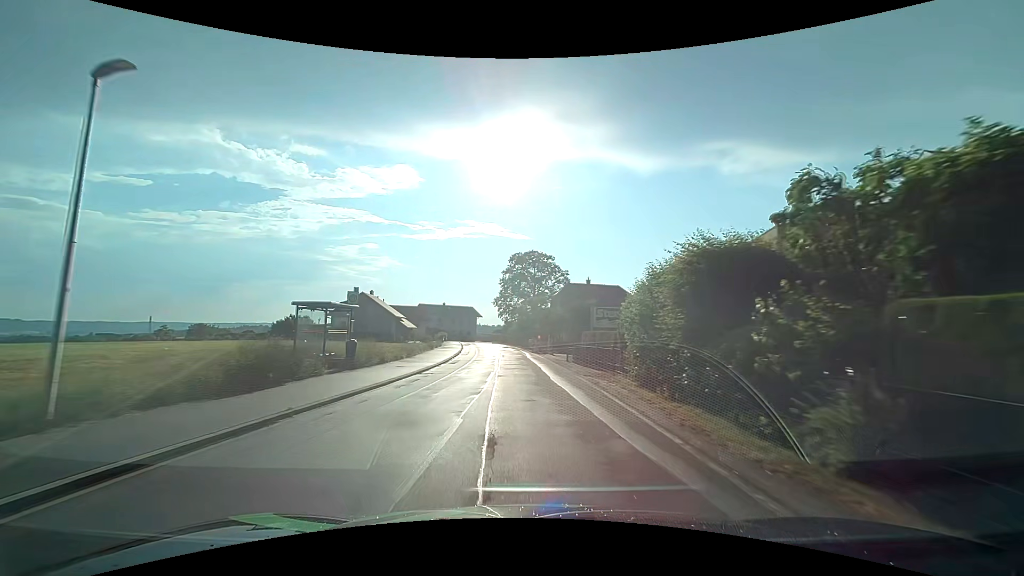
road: tertiary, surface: asphalt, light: Day
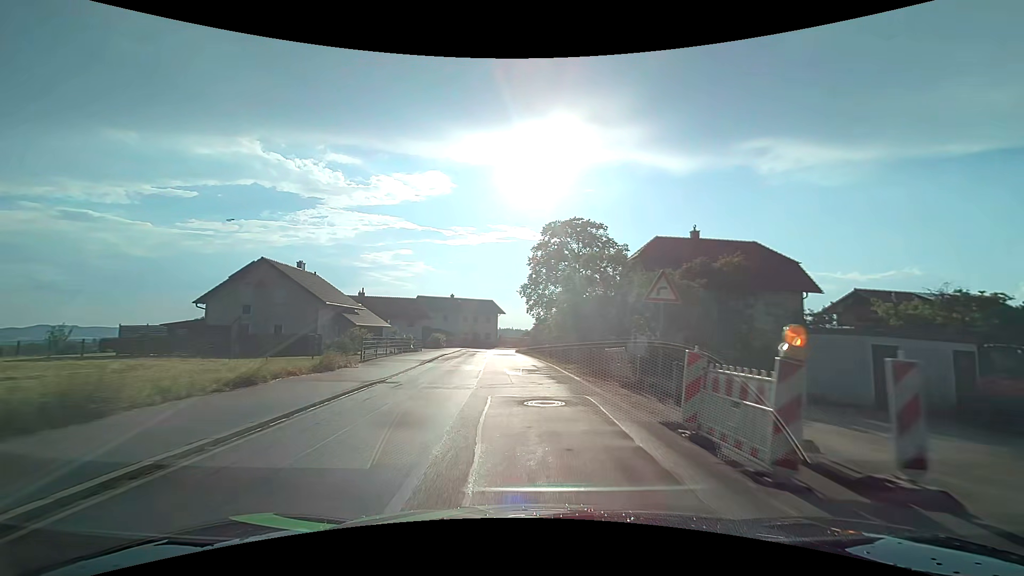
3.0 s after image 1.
(-1.3, +37.0) m; -3°
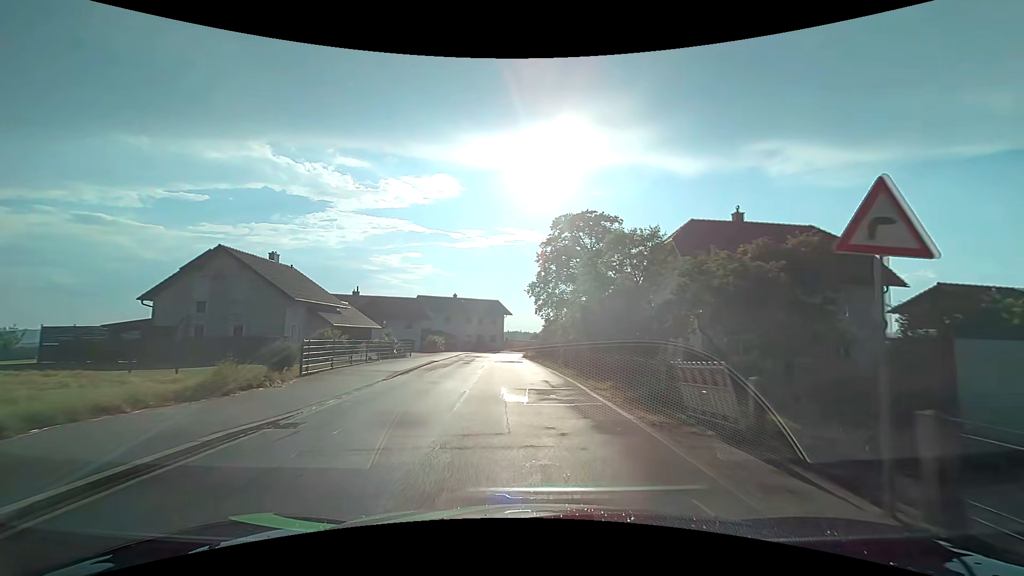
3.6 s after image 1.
(-0.1, +6.7) m; -1°
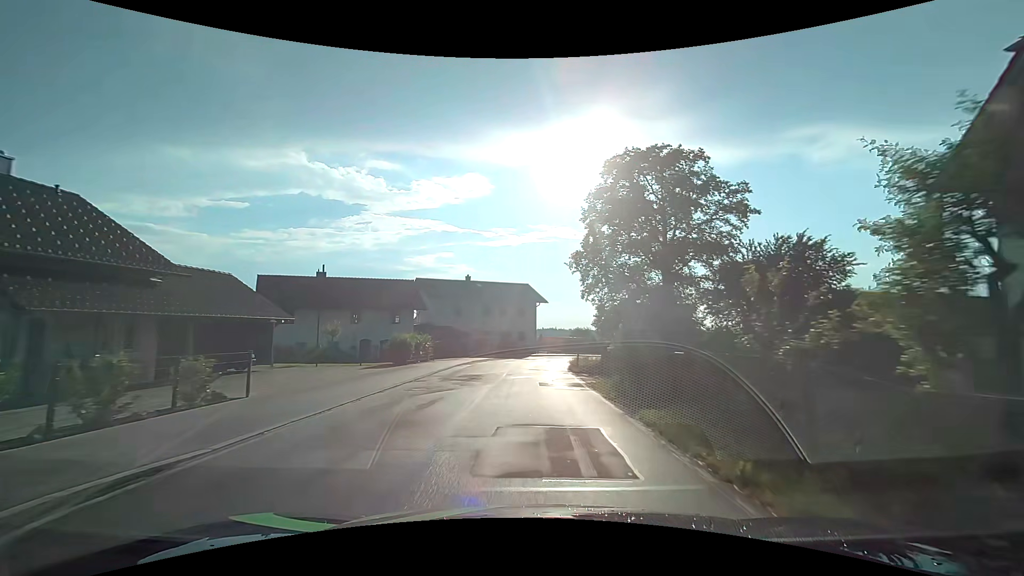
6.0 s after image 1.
(-0.9, +24.8) m; -4°
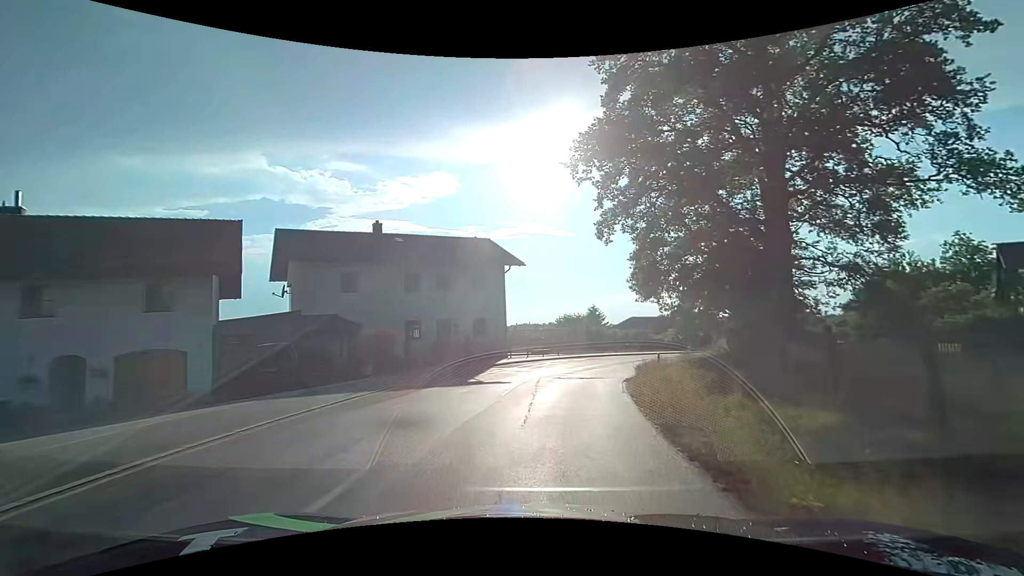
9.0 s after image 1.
(+0.5, +29.0) m; +3°
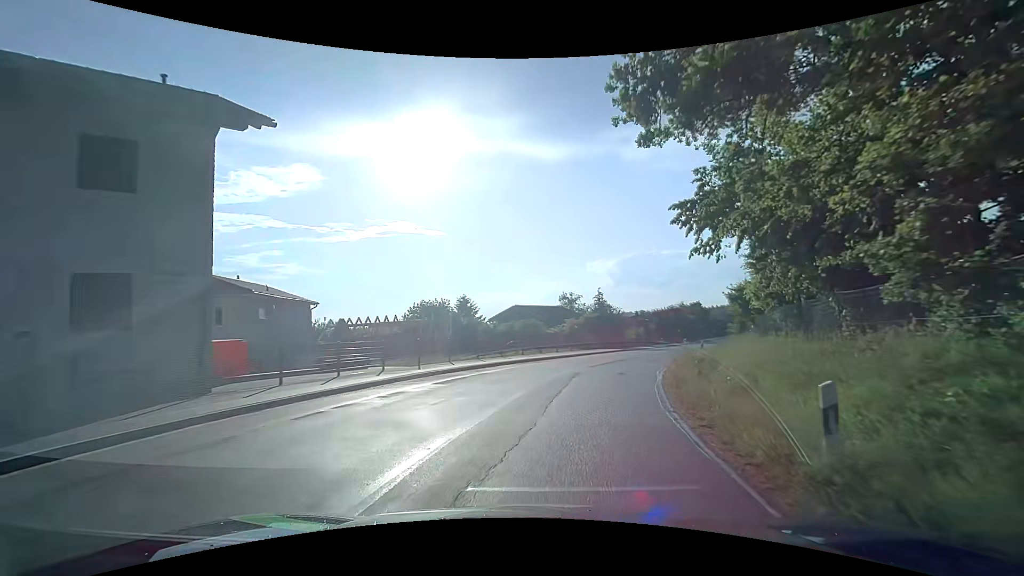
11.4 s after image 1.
(+2.4, +22.7) m; +15°
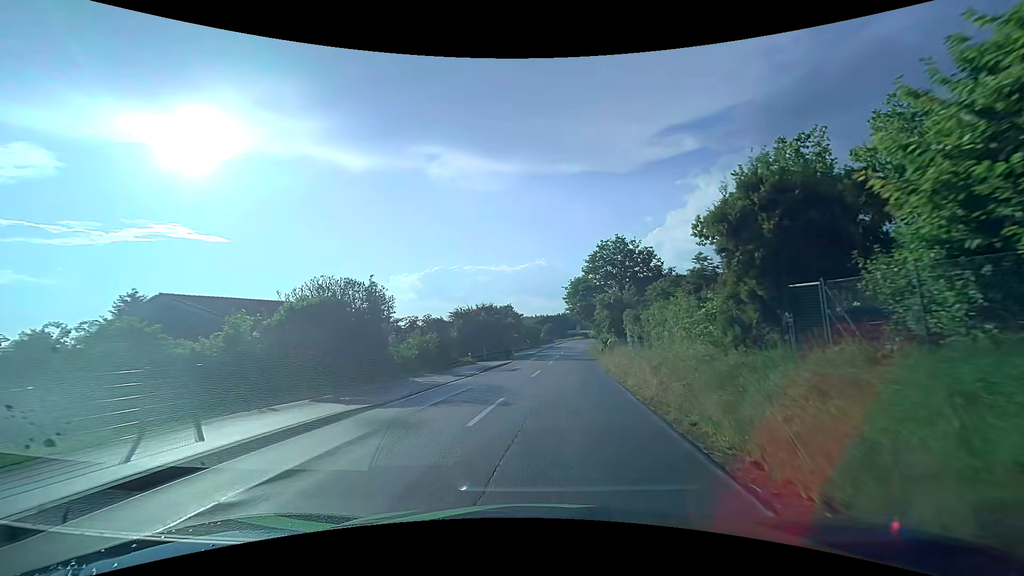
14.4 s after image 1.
(+6.2, +29.1) m; +23°
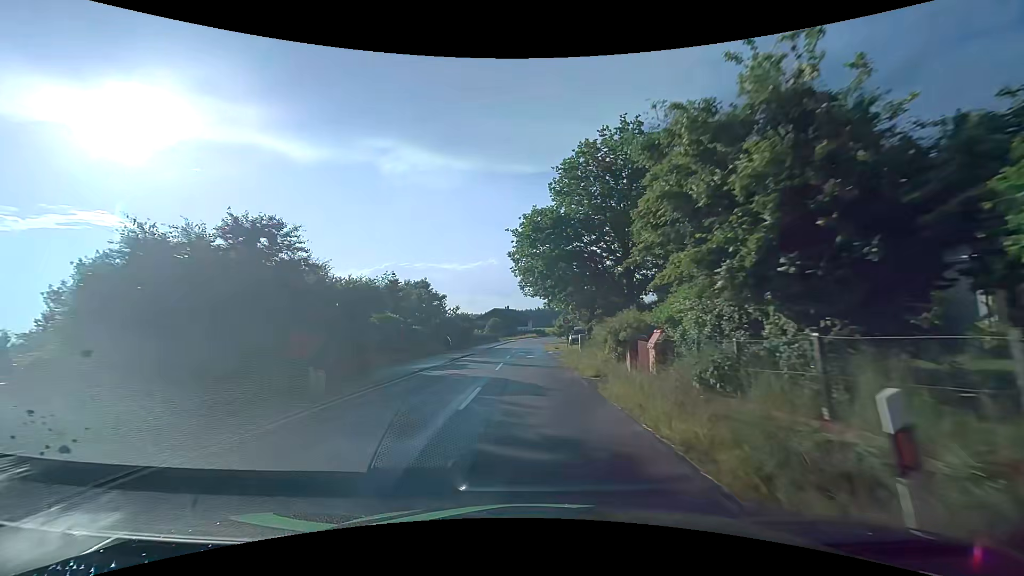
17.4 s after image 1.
(+1.7, +34.0) m; +4°
(0, +10) (0, +20) (0, +30) (0, +40) (0, +50) (0, +60) (0, +70) (0, +80) (+1, +90) (+2, +100) m
